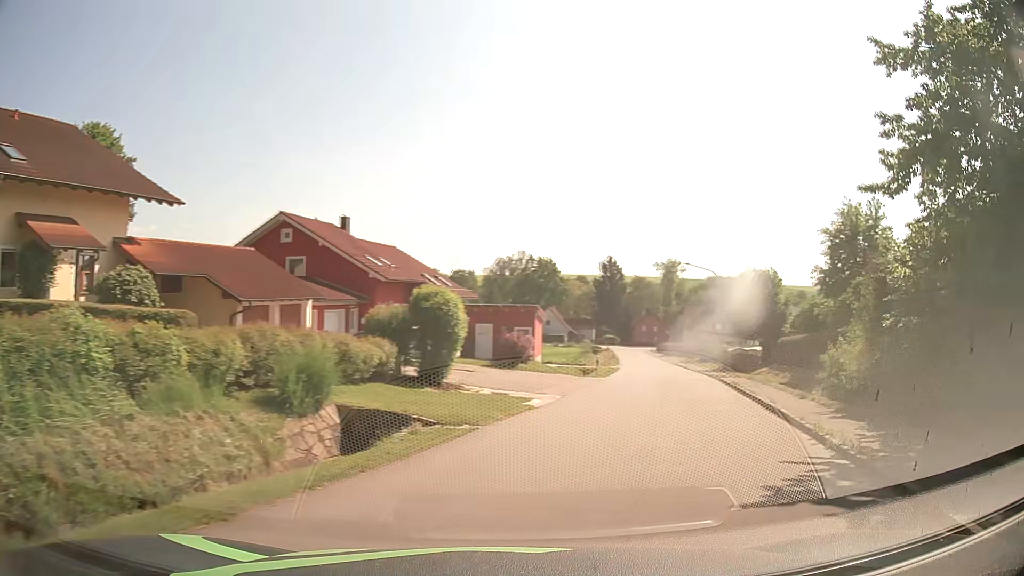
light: Day
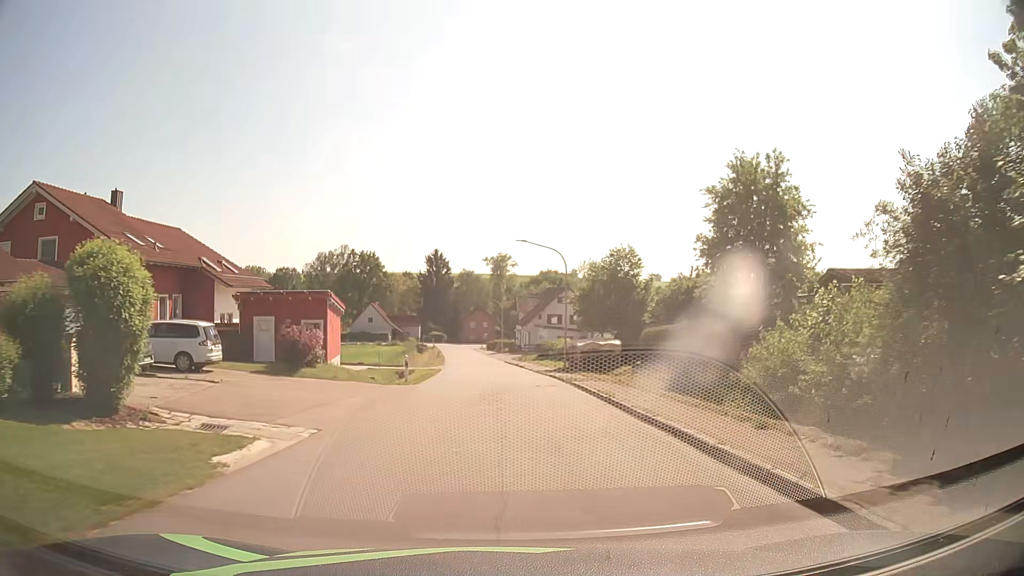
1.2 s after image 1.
(+1.6, +9.0) m; +15°
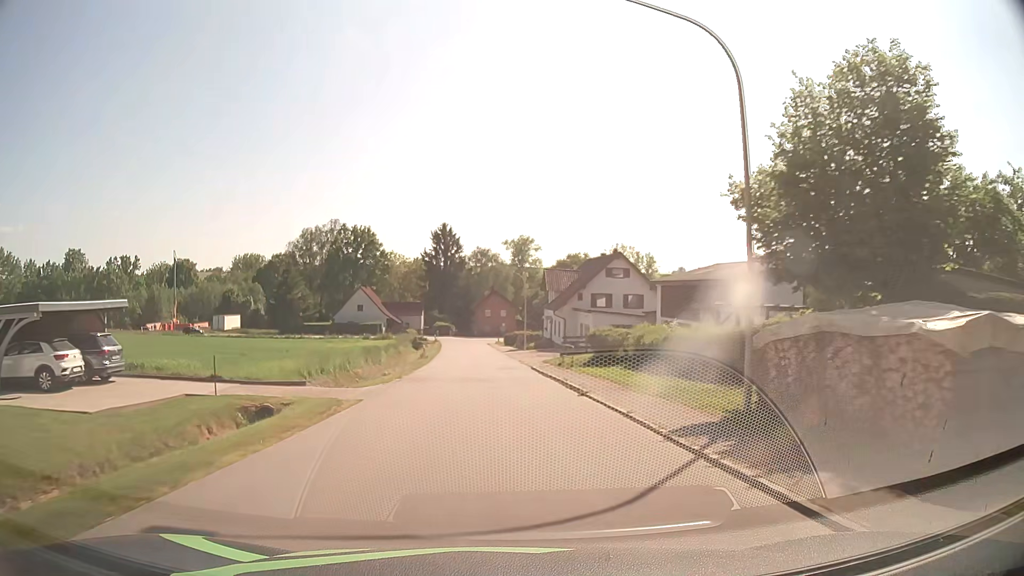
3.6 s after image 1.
(-0.4, +28.9) m; -2°
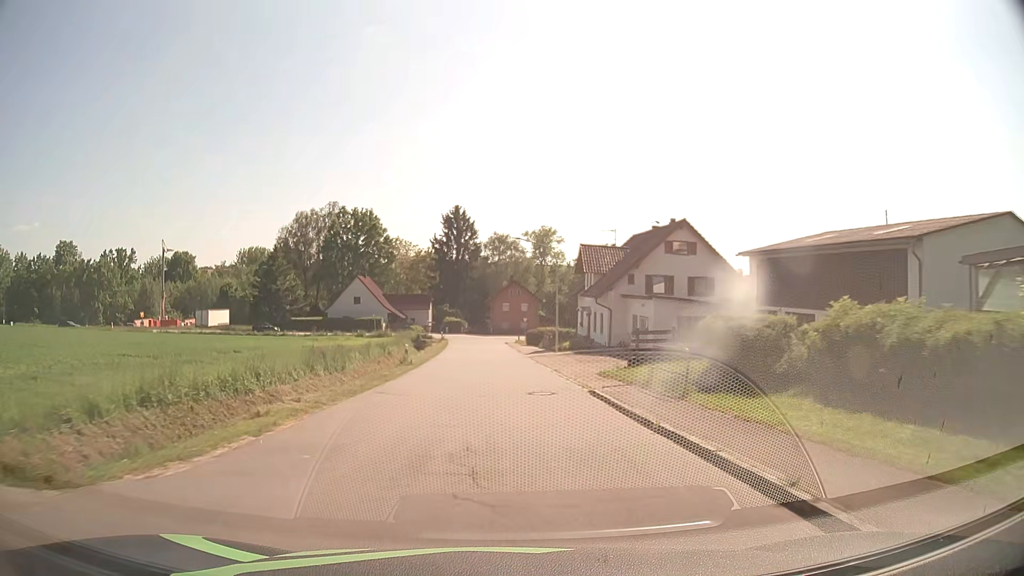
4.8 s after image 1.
(-0.4, +16.5) m; -2°
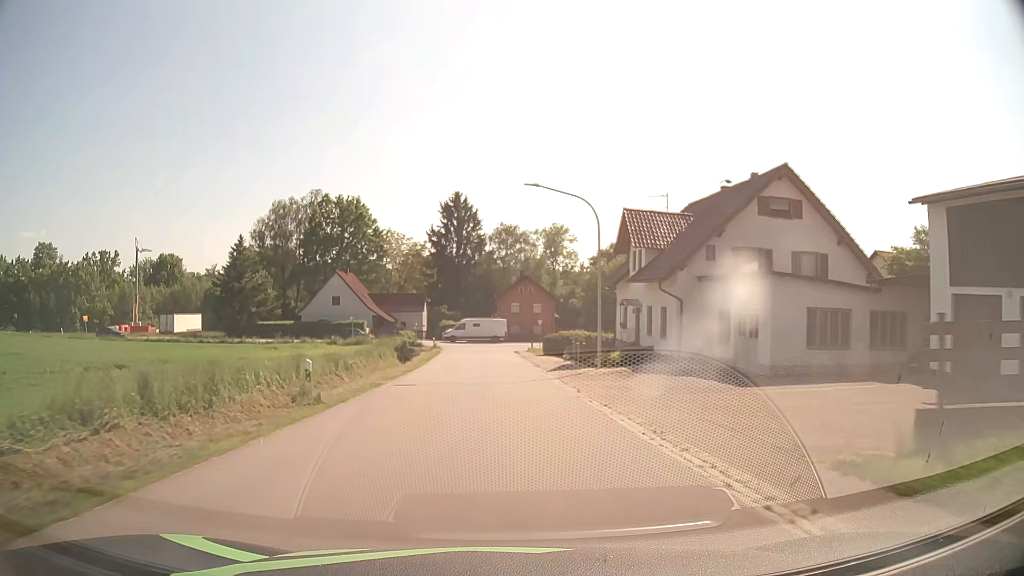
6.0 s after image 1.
(-0.1, +16.5) m; -1°
